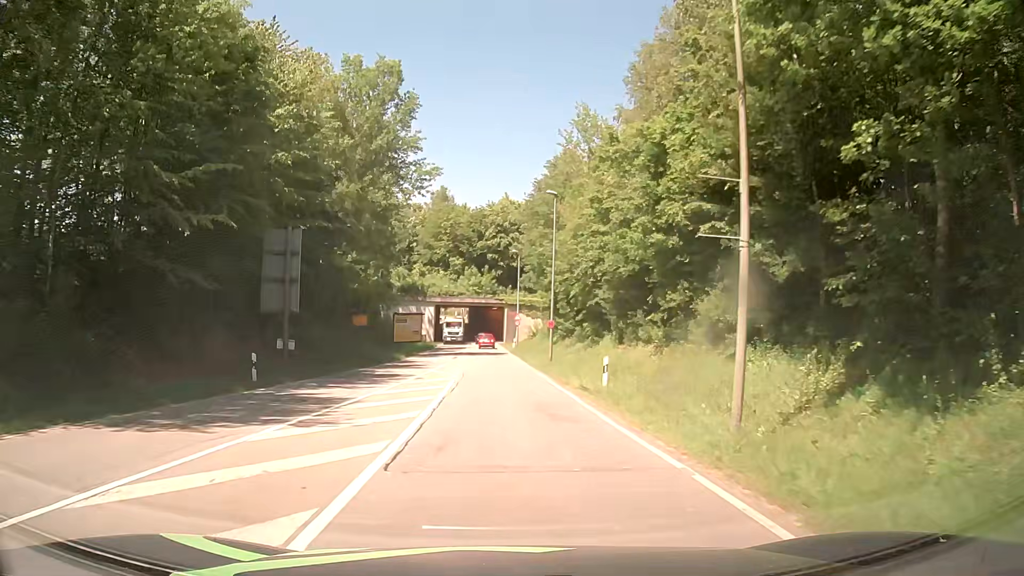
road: secondary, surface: asphalt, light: Day
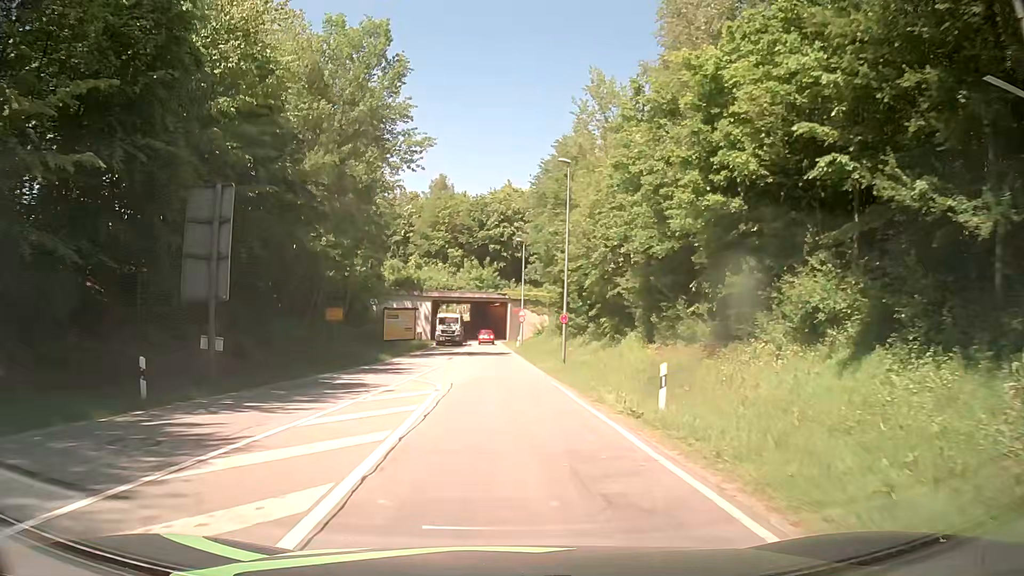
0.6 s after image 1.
(-0.1, +7.0) m; 0°
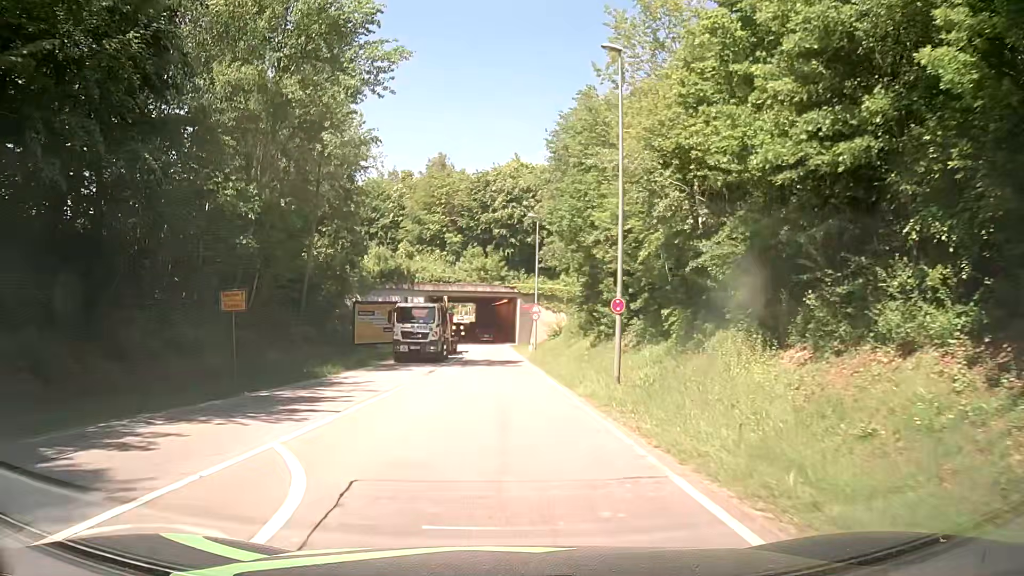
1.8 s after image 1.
(-0.1, +14.0) m; 0°
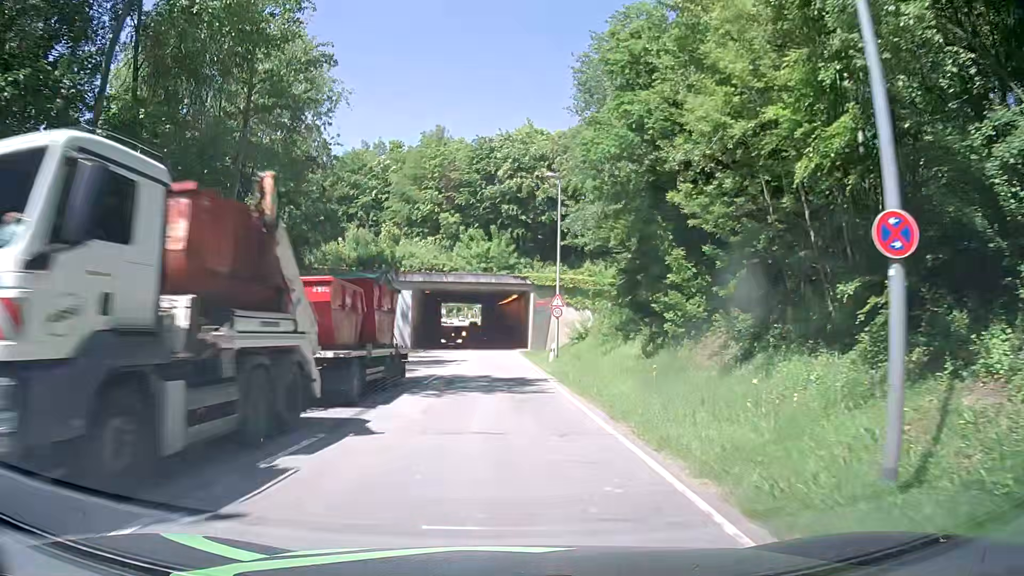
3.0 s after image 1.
(-0.3, +13.9) m; -1°
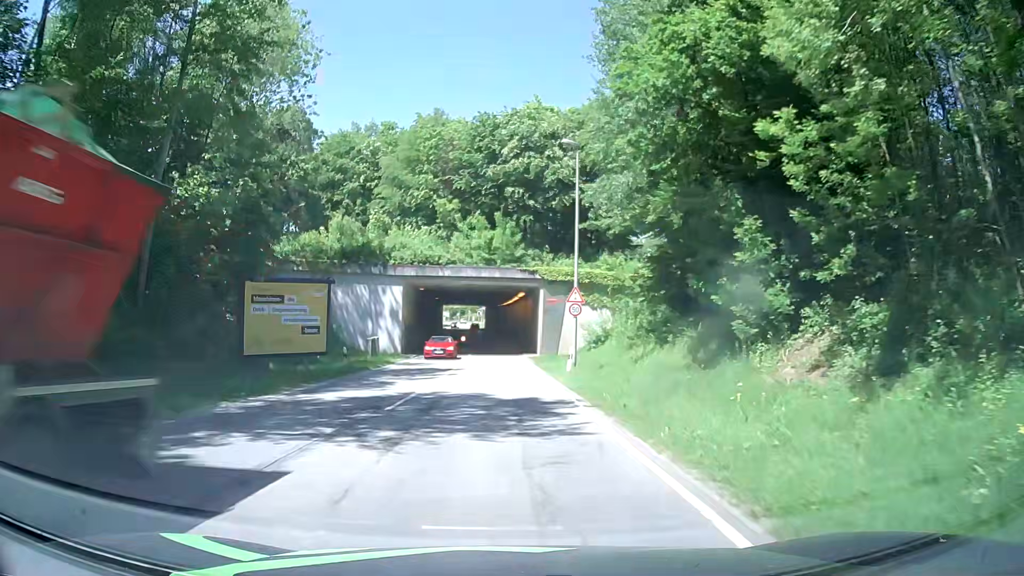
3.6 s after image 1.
(-0.1, +7.1) m; -1°
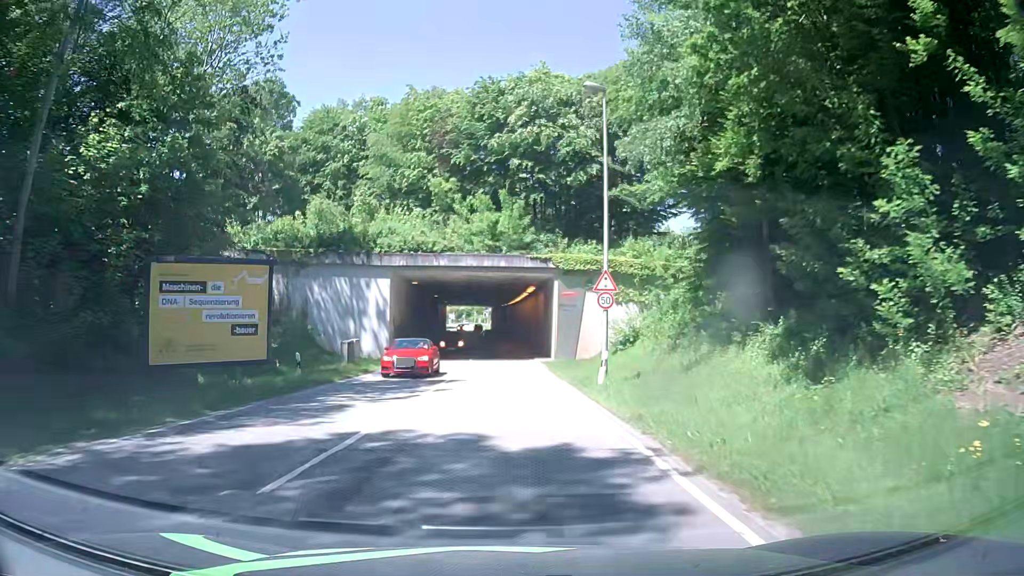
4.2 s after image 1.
(-0.1, +7.3) m; -1°
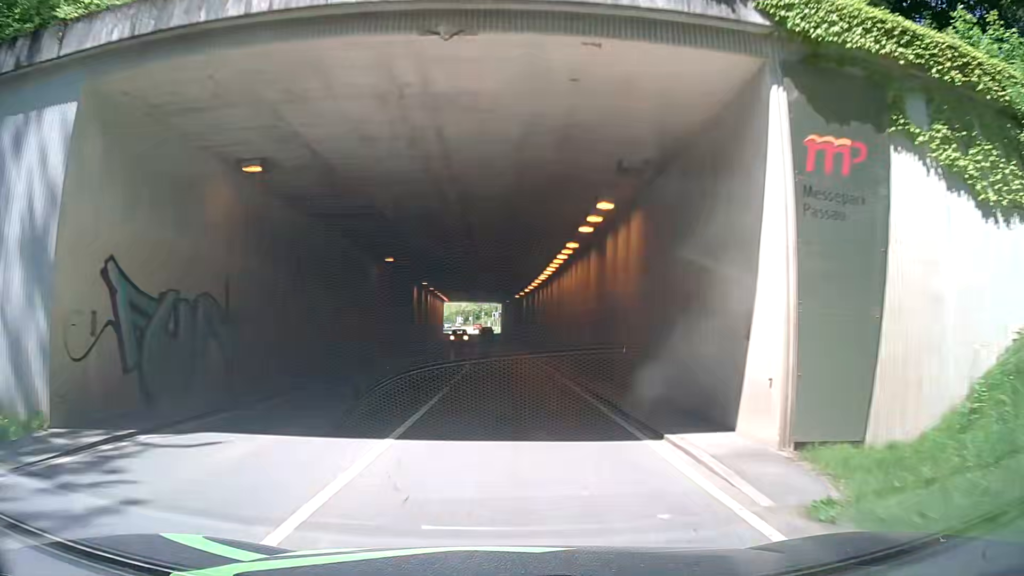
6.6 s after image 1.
(-0.3, +30.0) m; -1°
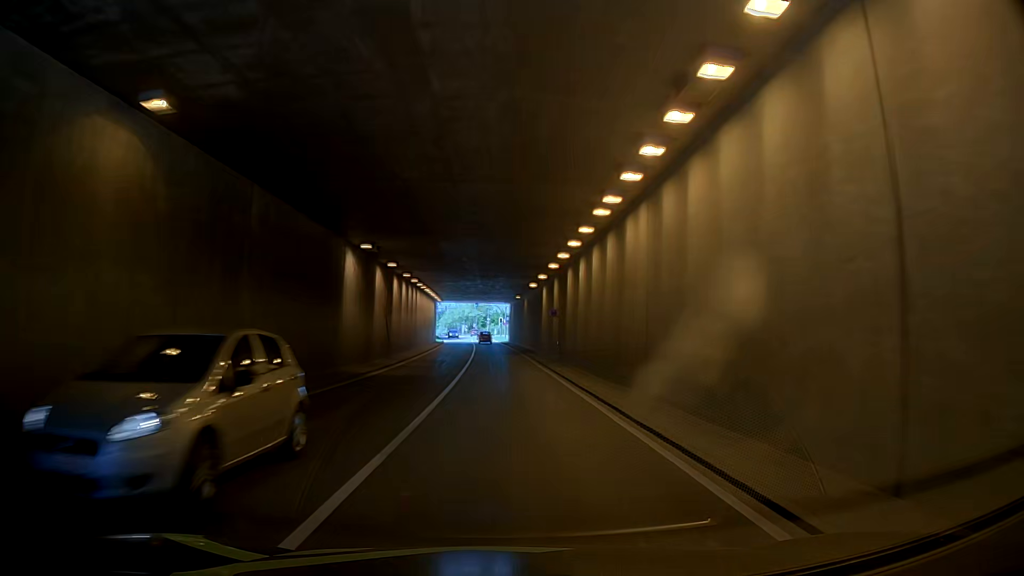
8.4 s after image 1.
(-0.2, +22.6) m; +1°
